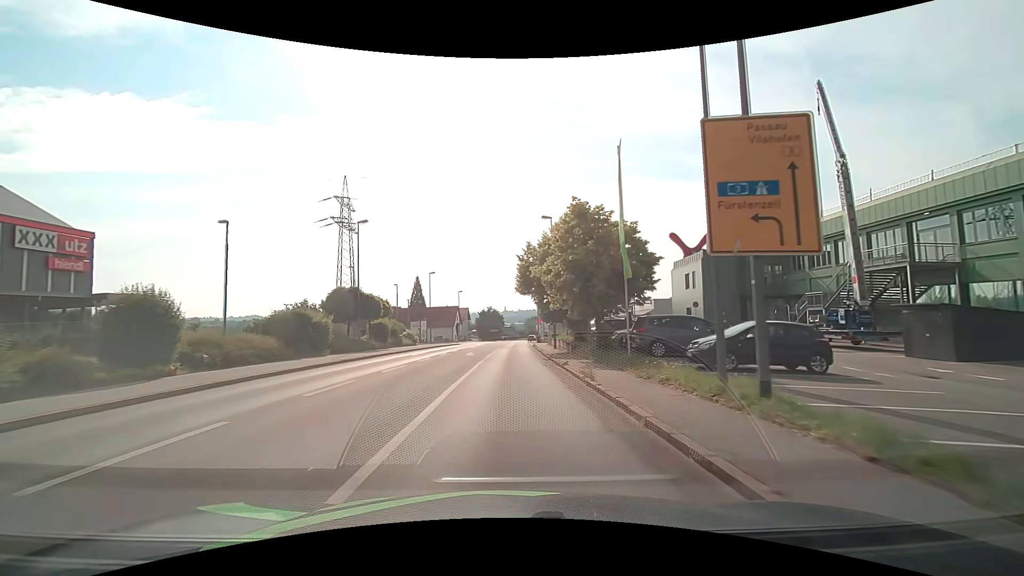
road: tertiary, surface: asphalt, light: Day
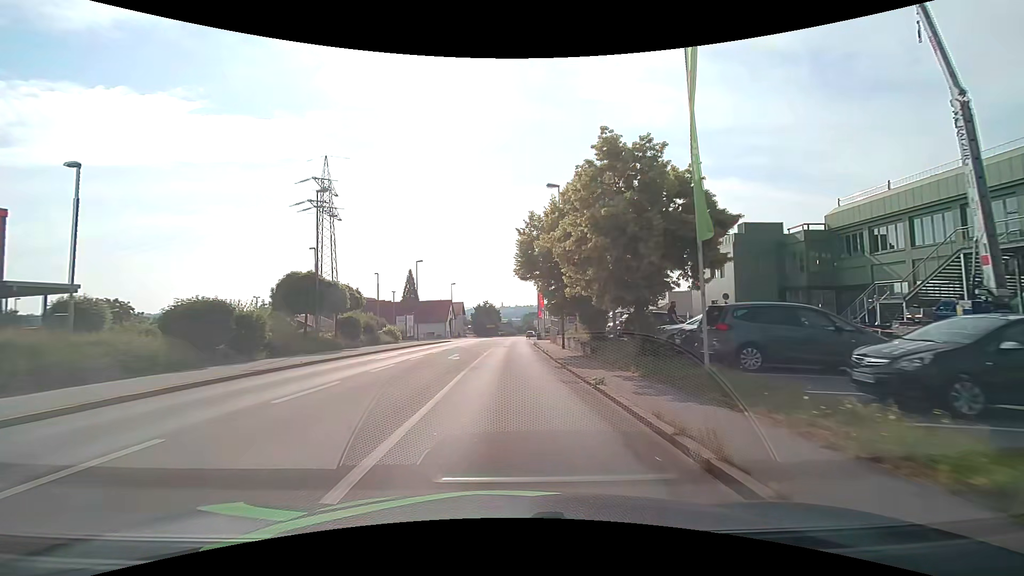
(+0.1, +7.6) m; 0°
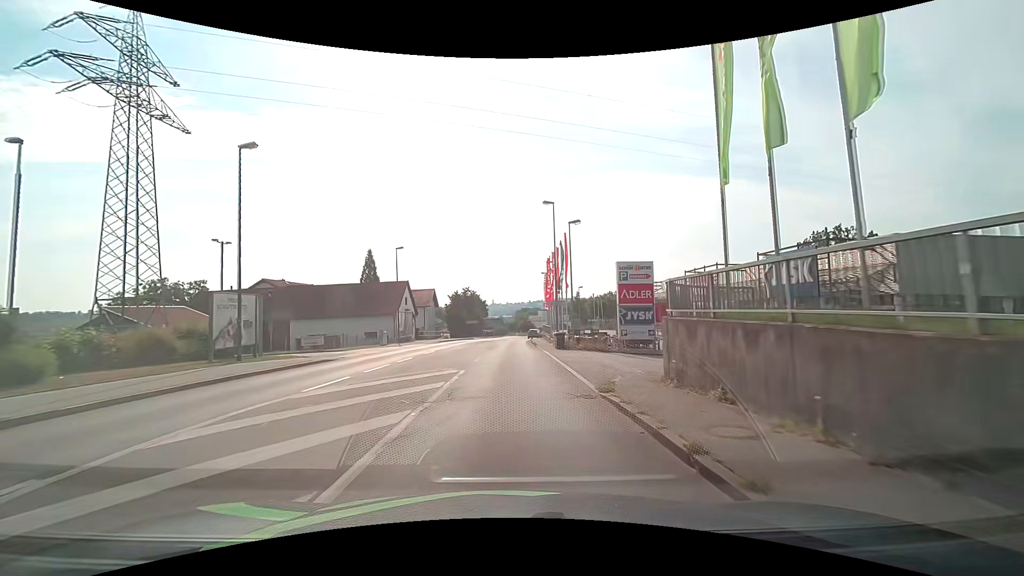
(+0.4, +38.2) m; +1°
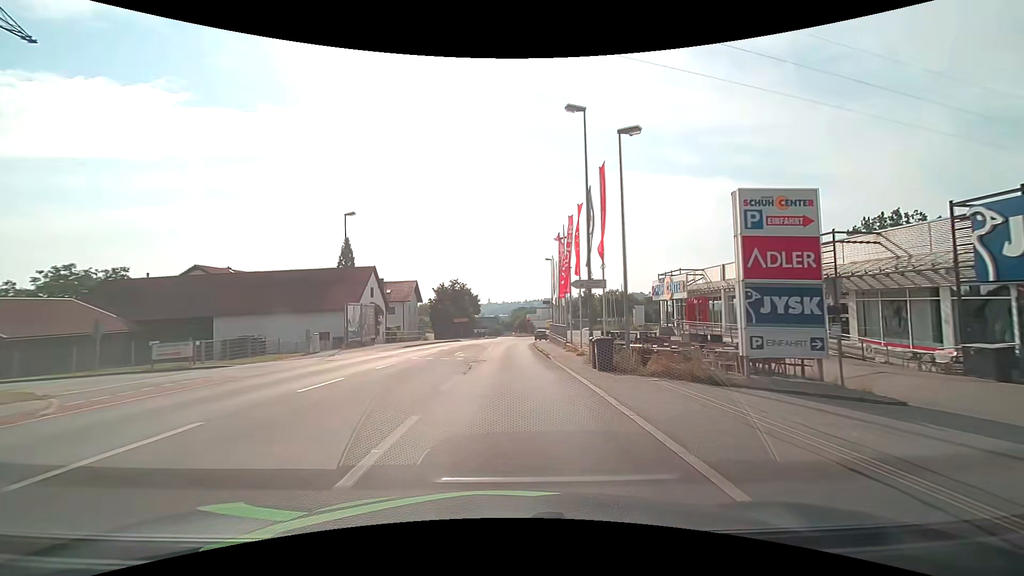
(0.0, +15.3) m; +1°
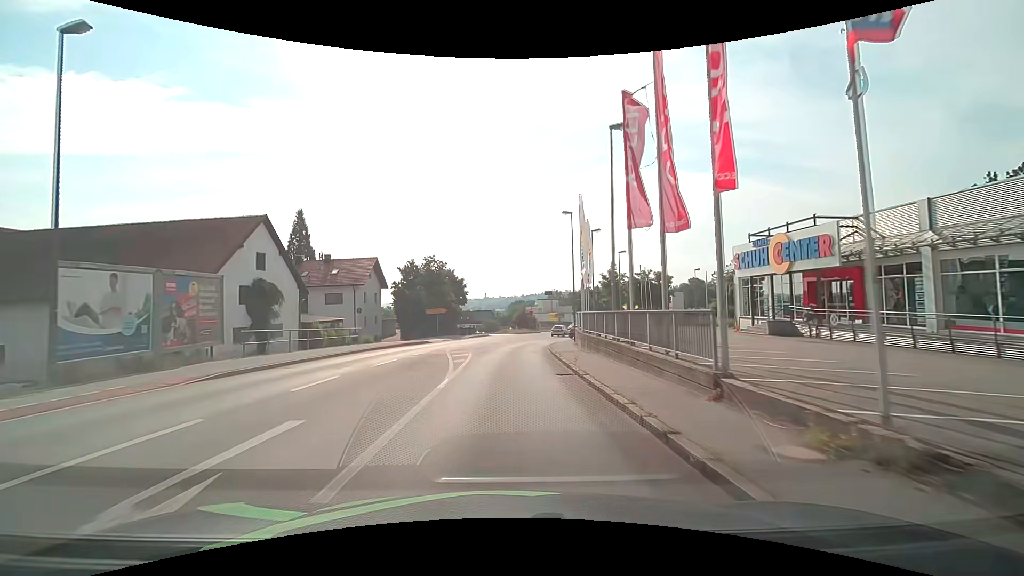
(+0.1, +23.0) m; 0°
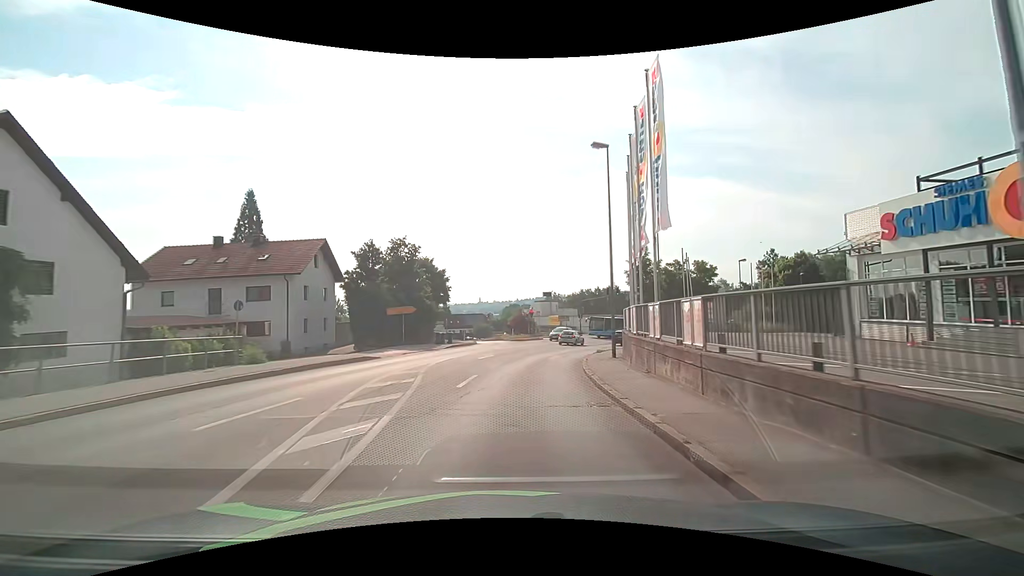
(-0.1, +15.4) m; 0°
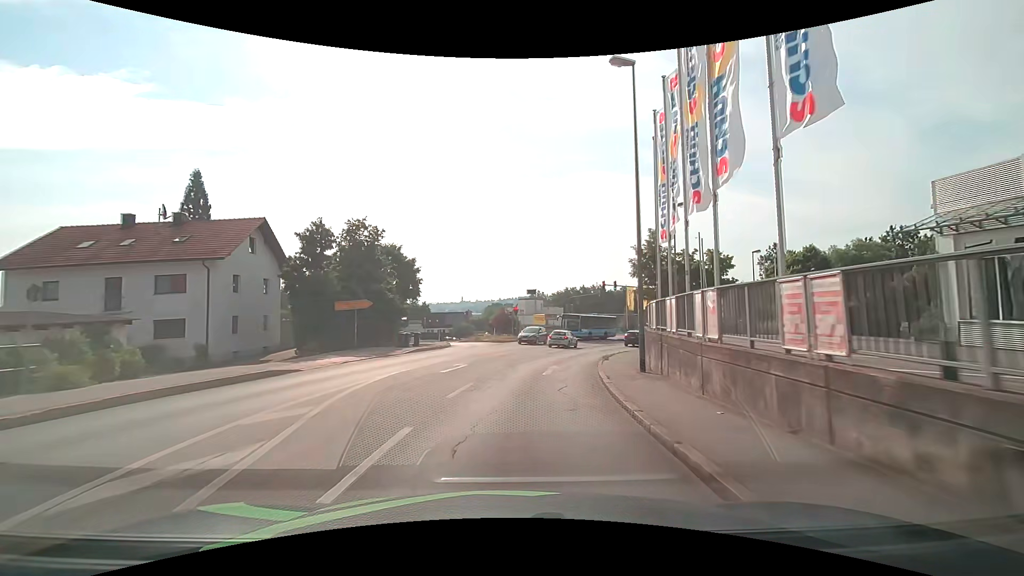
(+0.1, +7.7) m; +2°
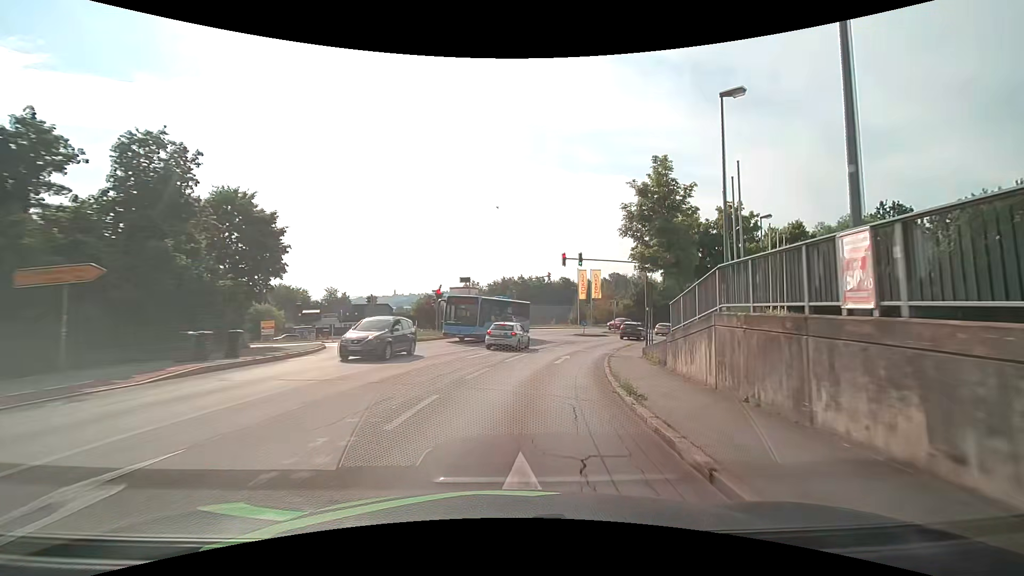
(+0.9, +15.2) m; +7°
(0, +10) (+2, +20) (+4, +30) (+7, +39) (+11, +48) (+16, +57) (+22, +65) (+28, +73) (+36, +80) (+43, +86) m
